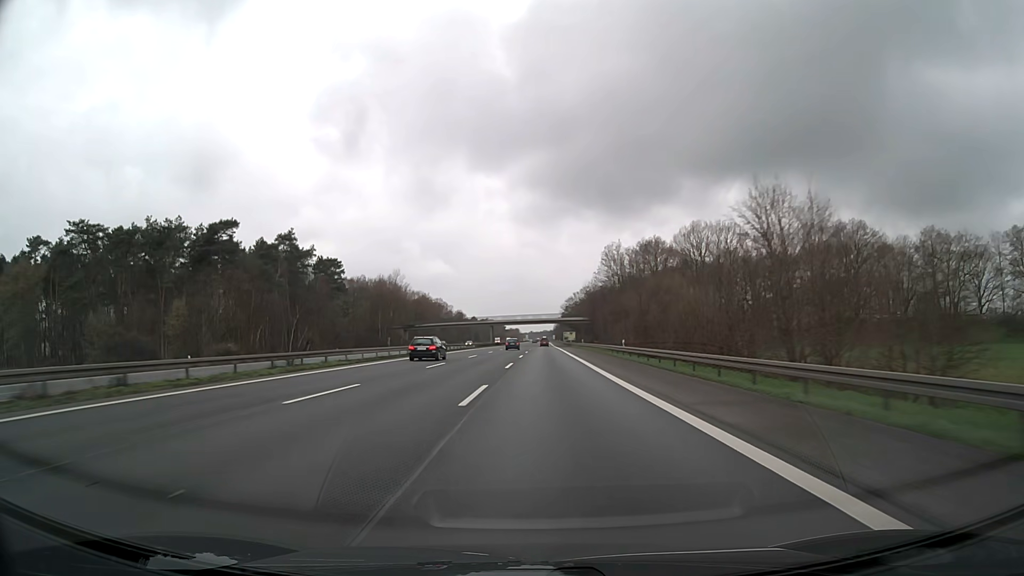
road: motorway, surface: asphalt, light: Day
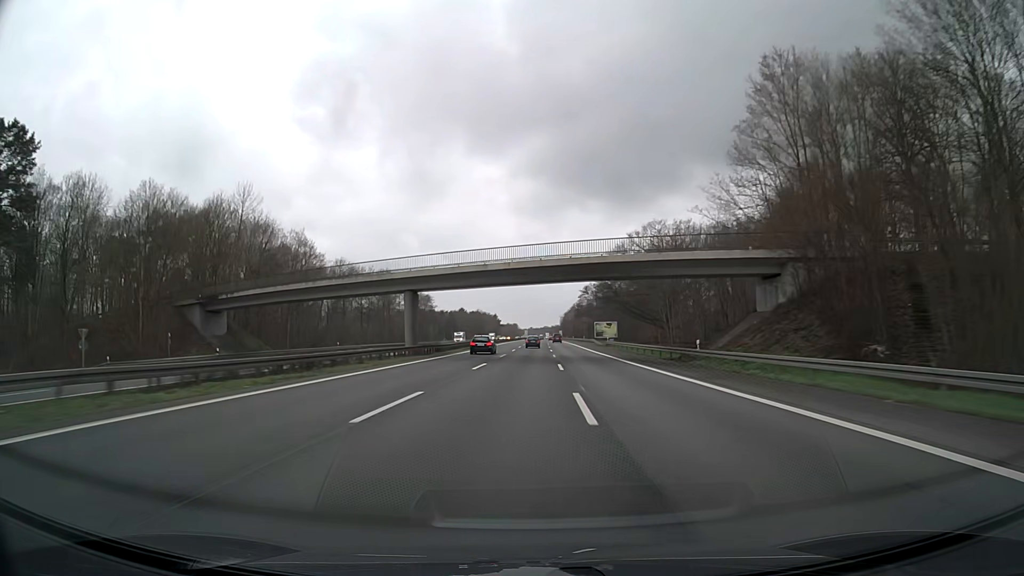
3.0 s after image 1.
(-0.1, +110.9) m; 0°
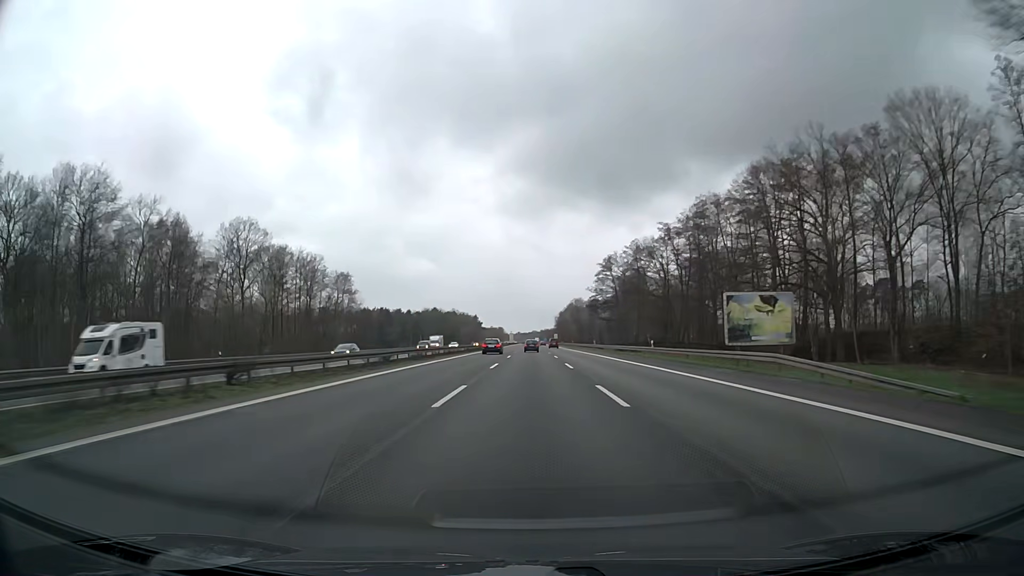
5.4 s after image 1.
(+0.8, +87.4) m; +1°
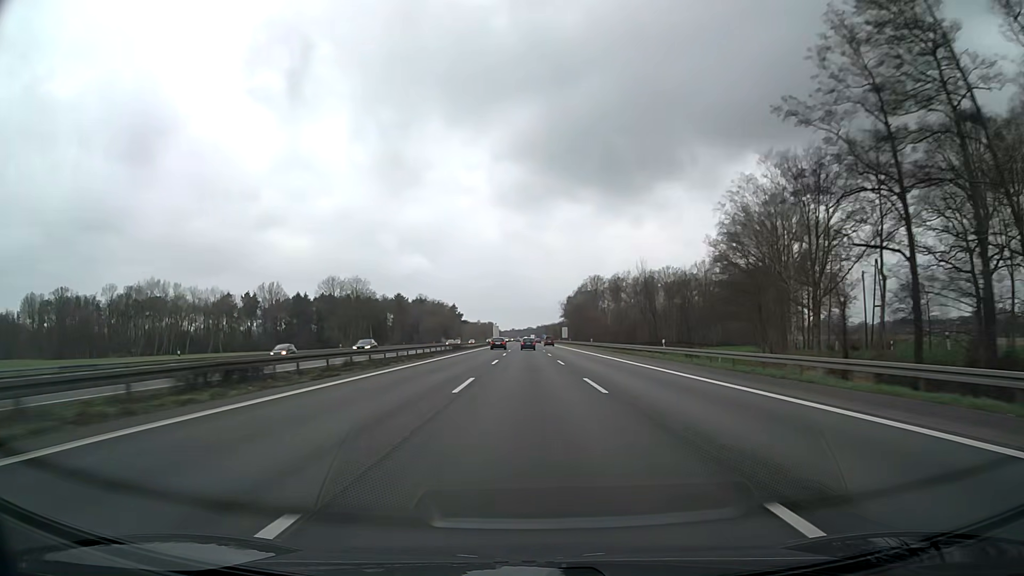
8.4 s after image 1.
(+0.2, +107.0) m; 0°
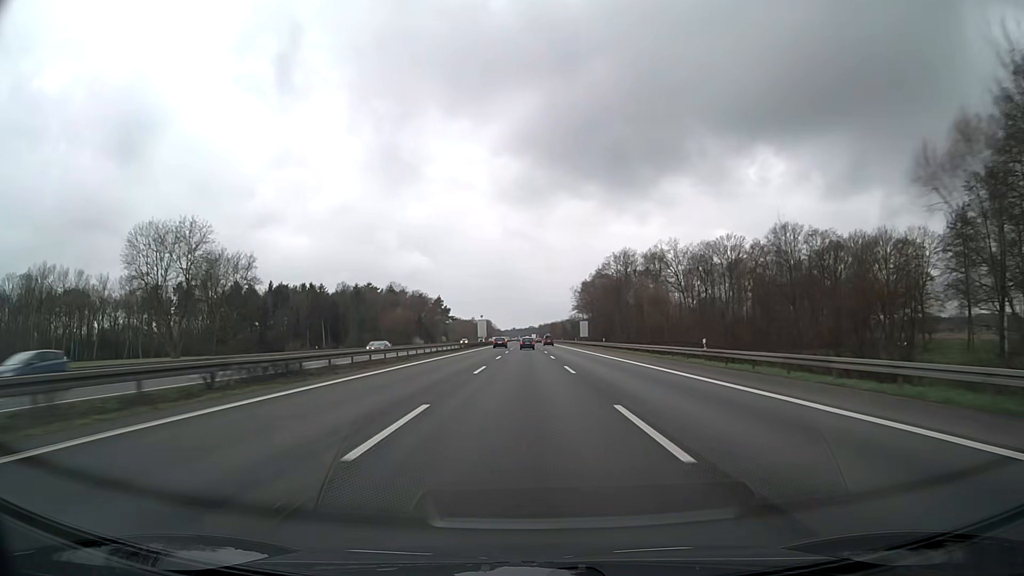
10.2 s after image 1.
(+0.1, +63.4) m; 0°
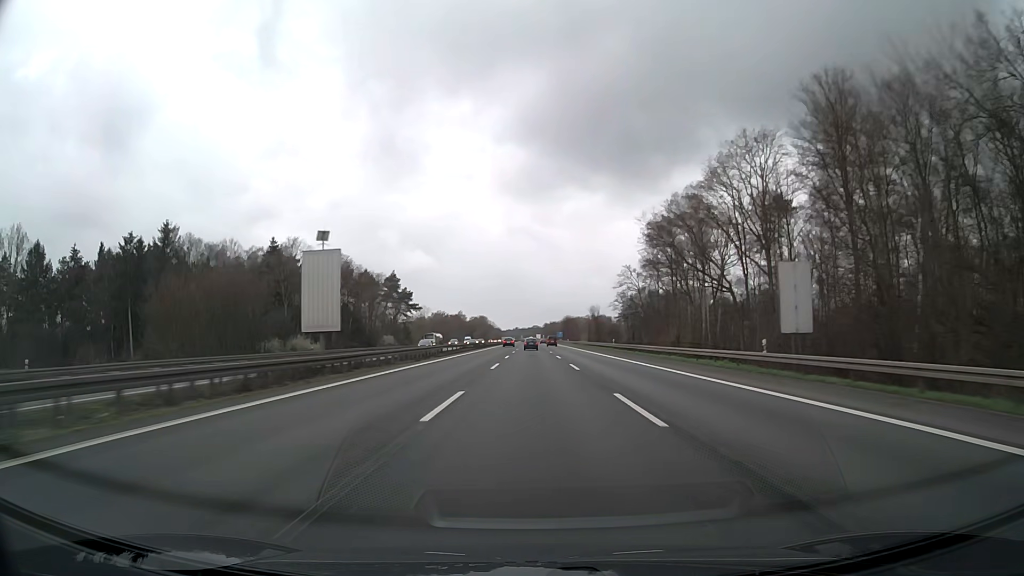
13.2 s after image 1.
(-0.5, +104.7) m; 0°
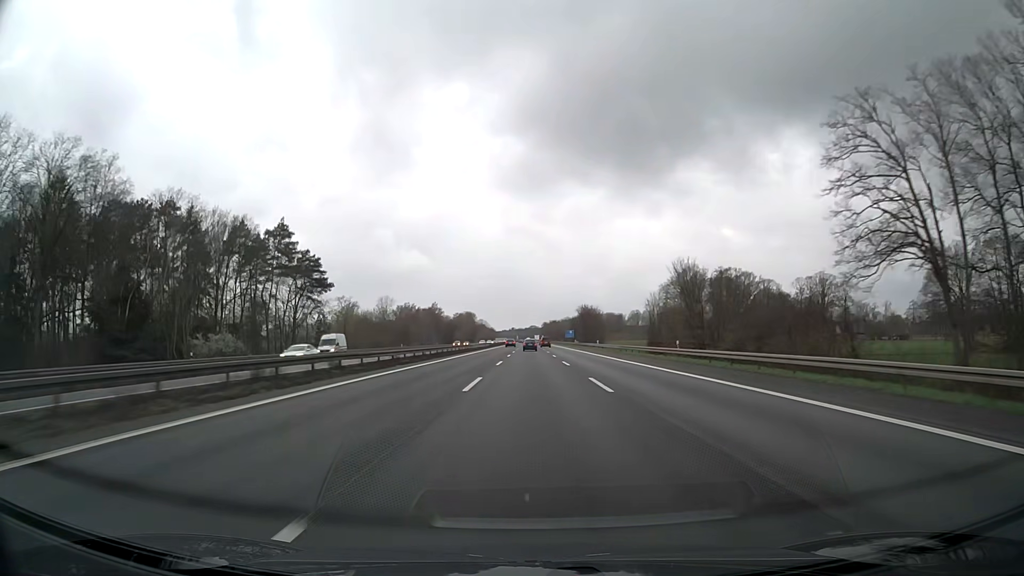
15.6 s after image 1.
(+0.3, +83.4) m; 0°
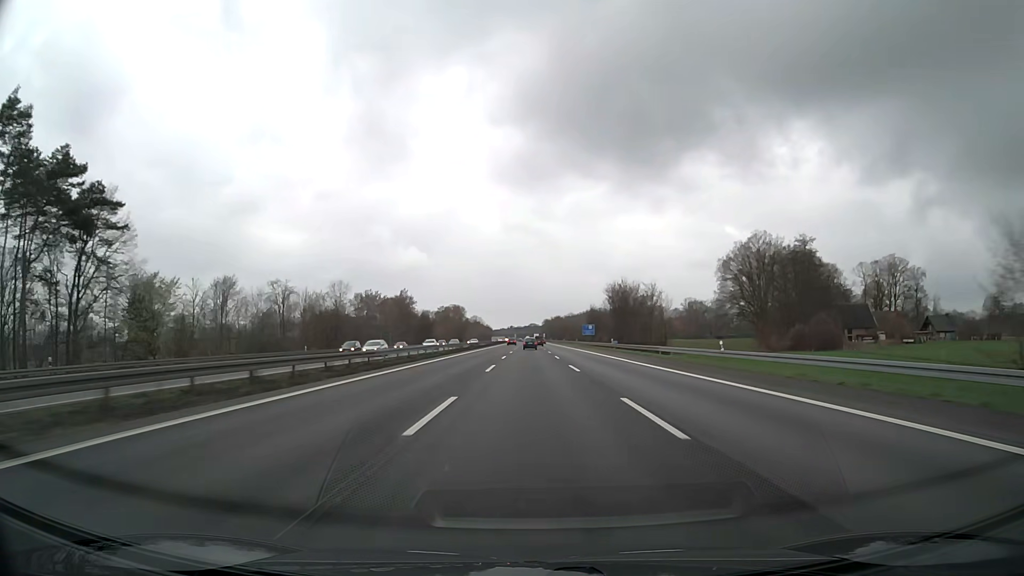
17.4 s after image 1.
(+0.1, +62.5) m; 0°
(0, +10) (0, +20) (0, +30) (0, +40) (0, +50) (0, +60) (0, +70) (0, +80) (0, +90) (0, +100) m
